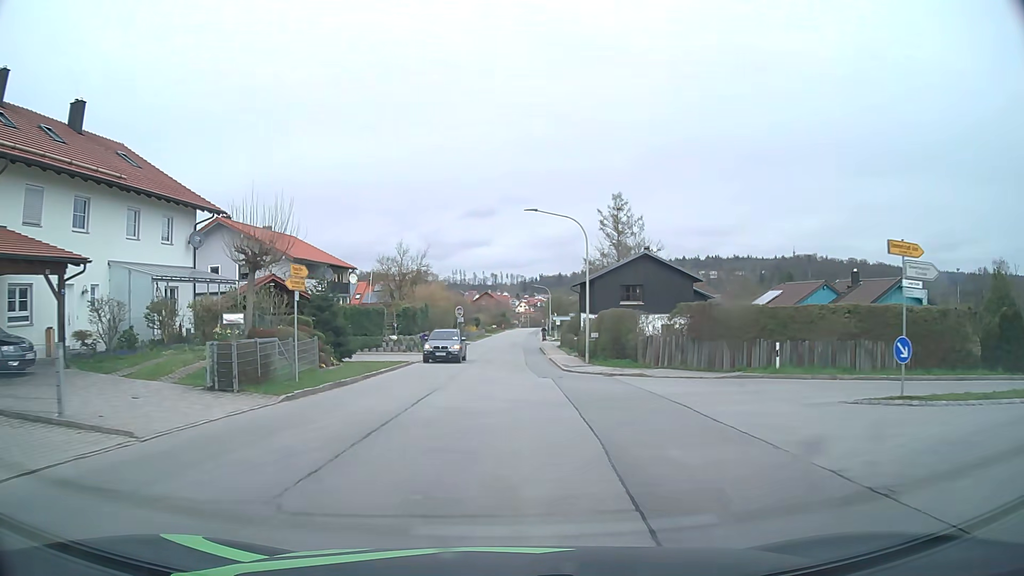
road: tertiary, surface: asphalt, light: Day
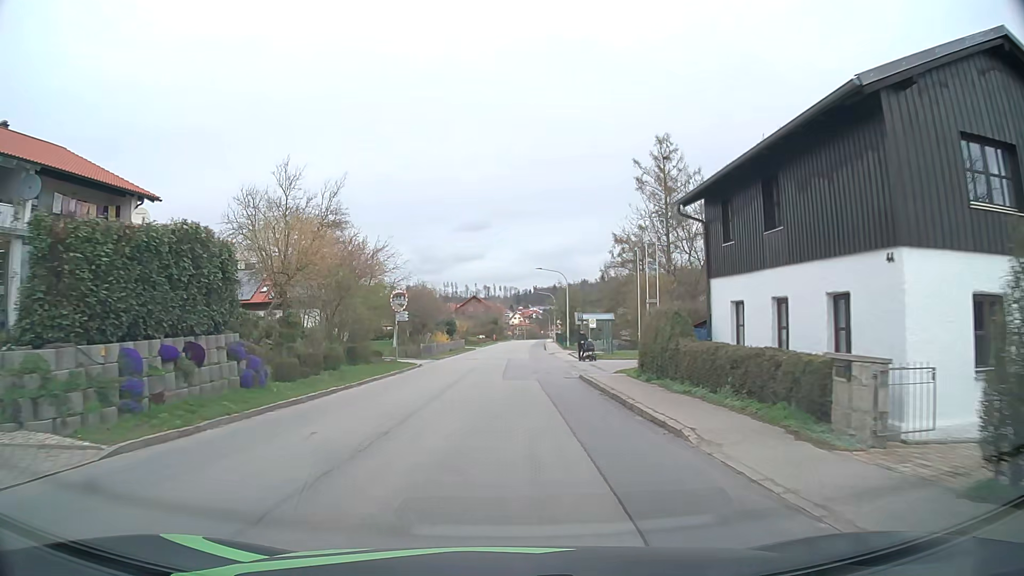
(+0.3, +36.7) m; +1°
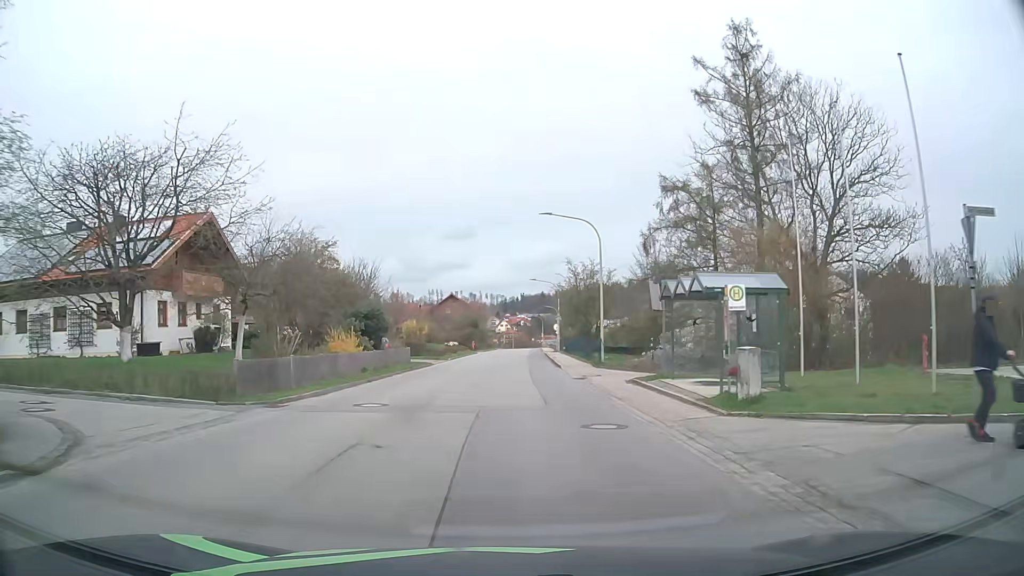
(+0.4, +29.5) m; +1°
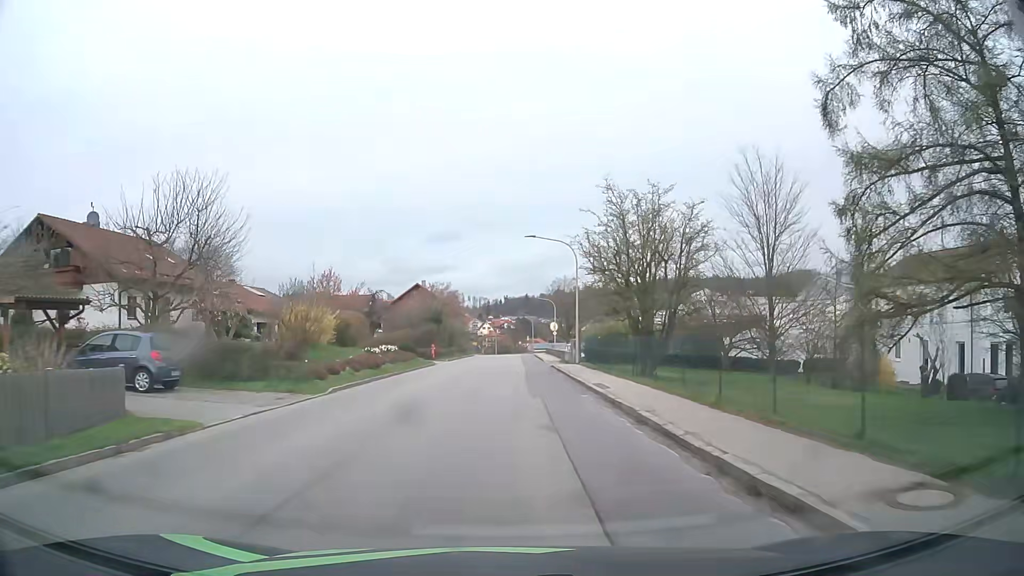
(+0.2, +29.2) m; +1°
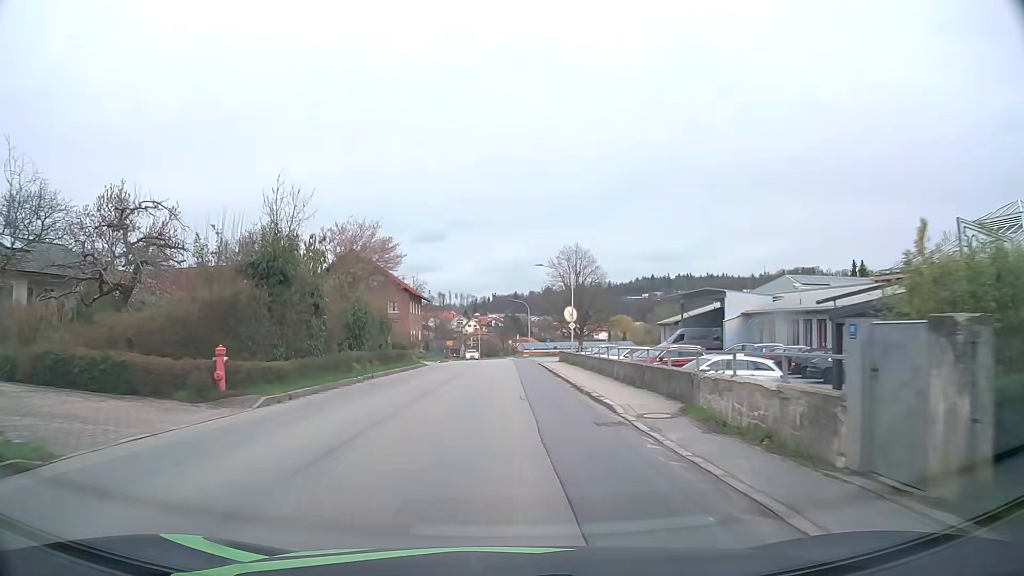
(+0.5, +36.9) m; +1°
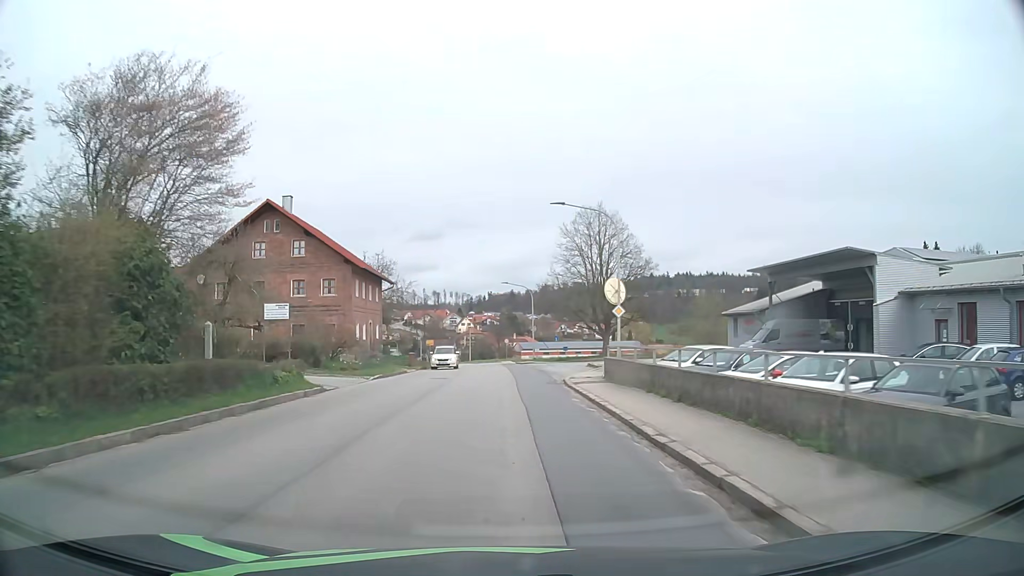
(+0.2, +23.1) m; +1°
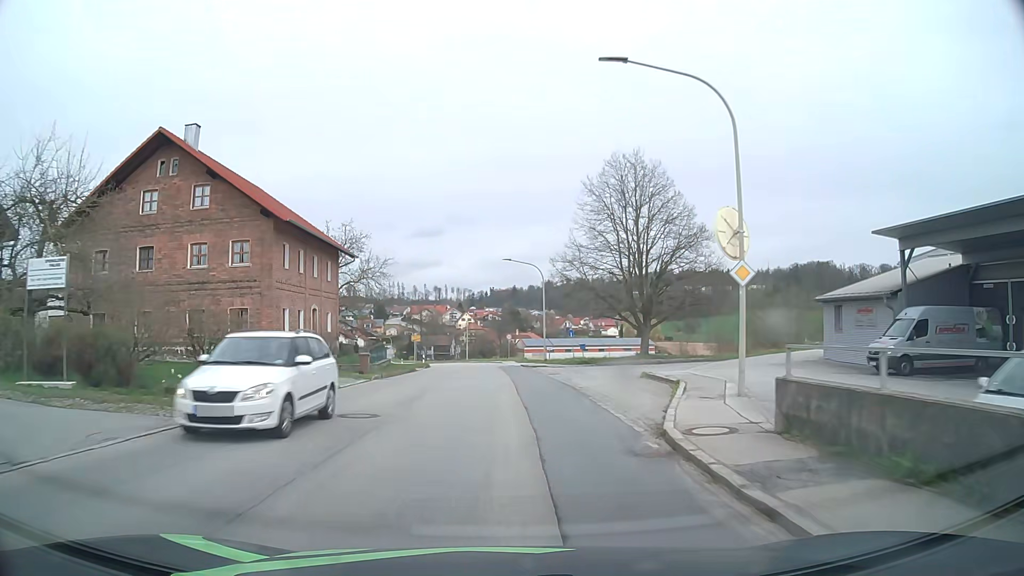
(0.0, +15.2) m; 0°
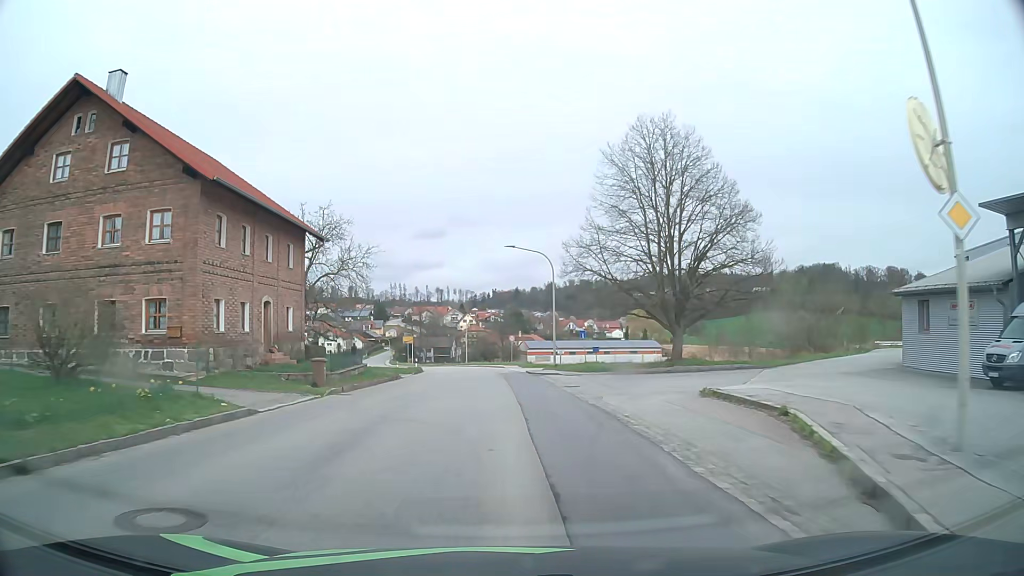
(0.0, +7.5) m; 0°
